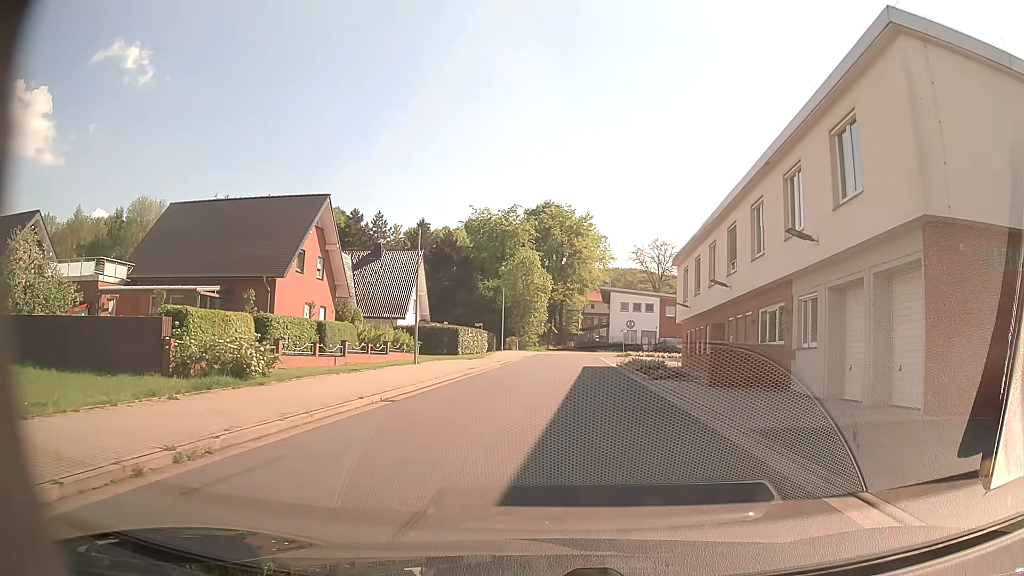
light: Day
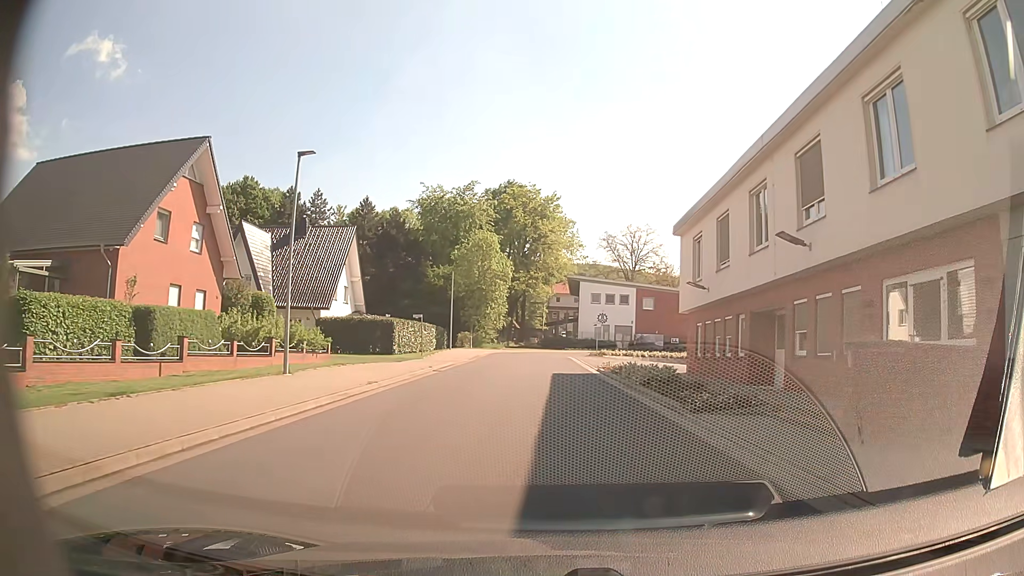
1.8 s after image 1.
(+0.3, +11.4) m; +3°
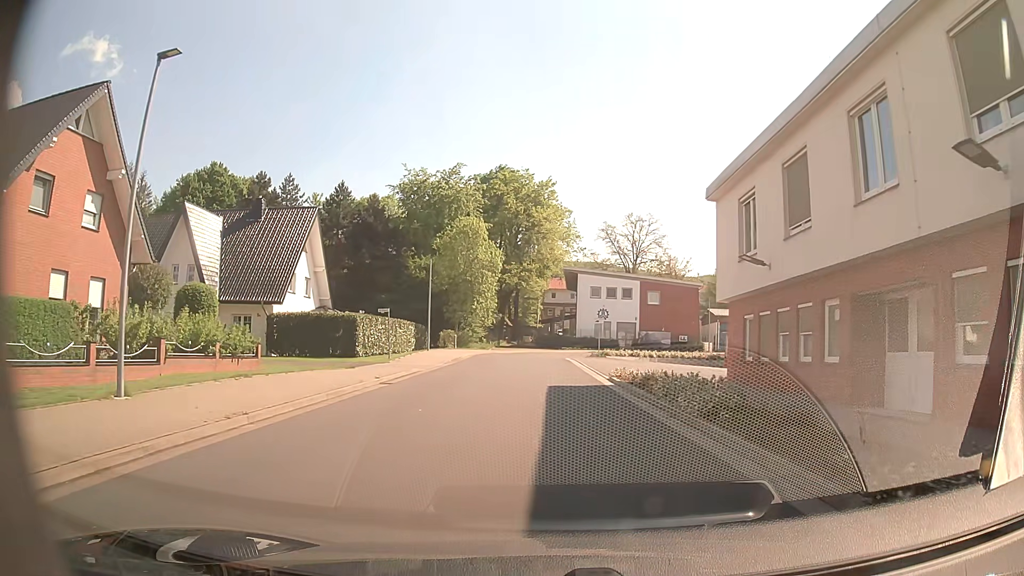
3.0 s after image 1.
(+0.1, +7.6) m; +2°
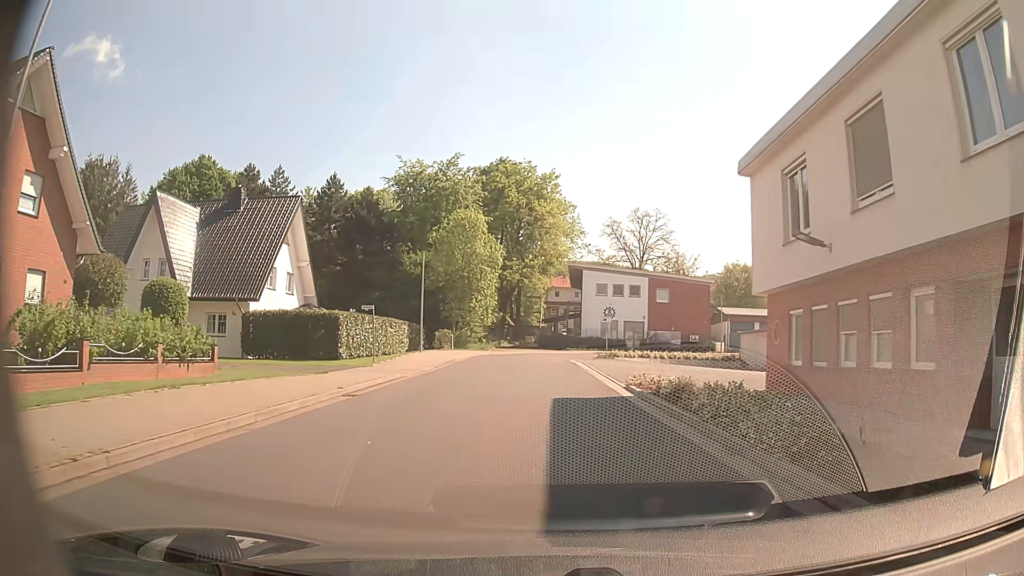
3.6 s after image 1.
(-0.1, +3.8) m; -1°
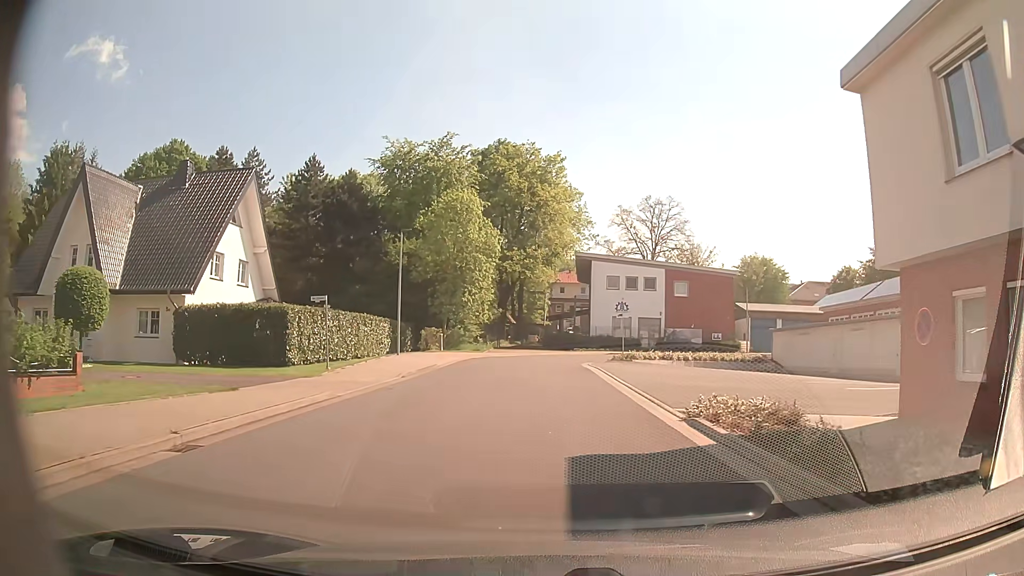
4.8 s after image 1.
(0.0, +7.4) m; 0°
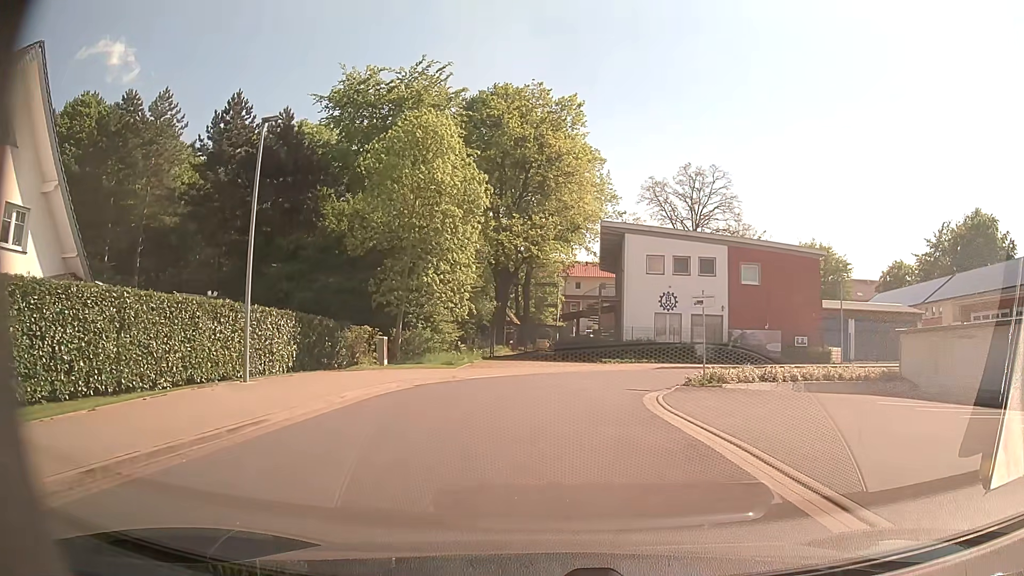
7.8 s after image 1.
(-0.3, +18.3) m; -2°
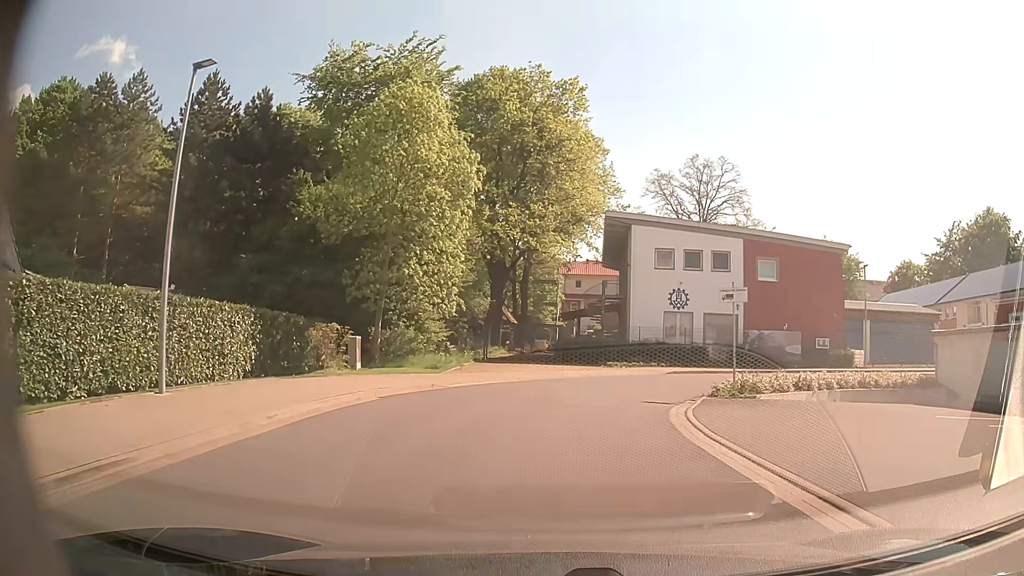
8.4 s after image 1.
(0.0, +3.7) m; 0°
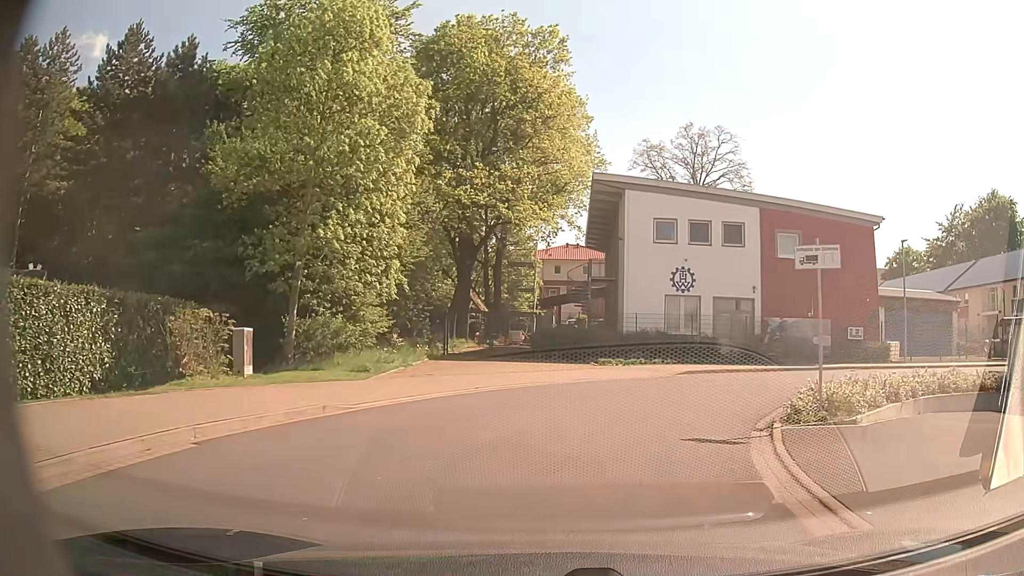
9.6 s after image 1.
(+0.1, +7.2) m; +2°
